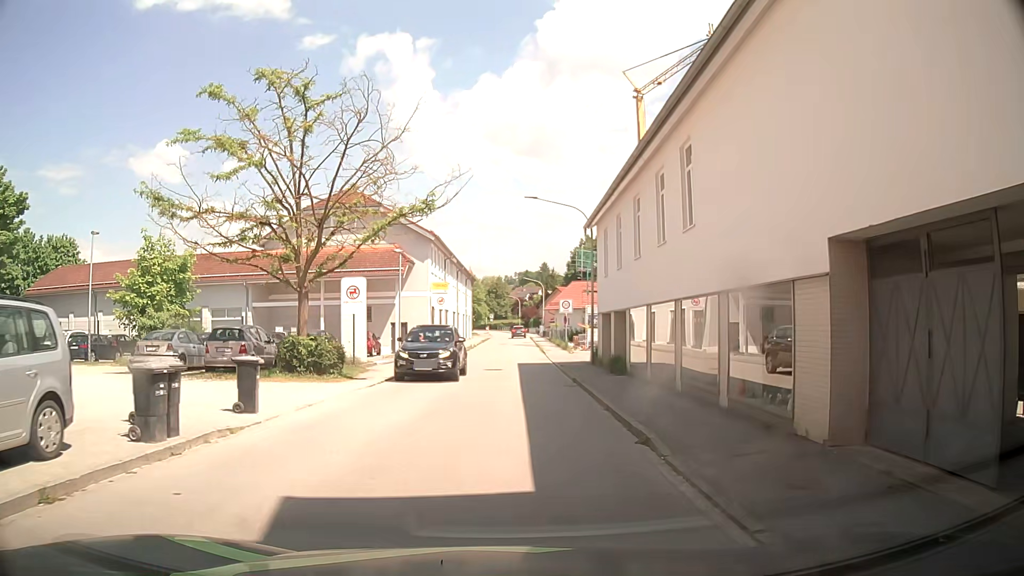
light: Day
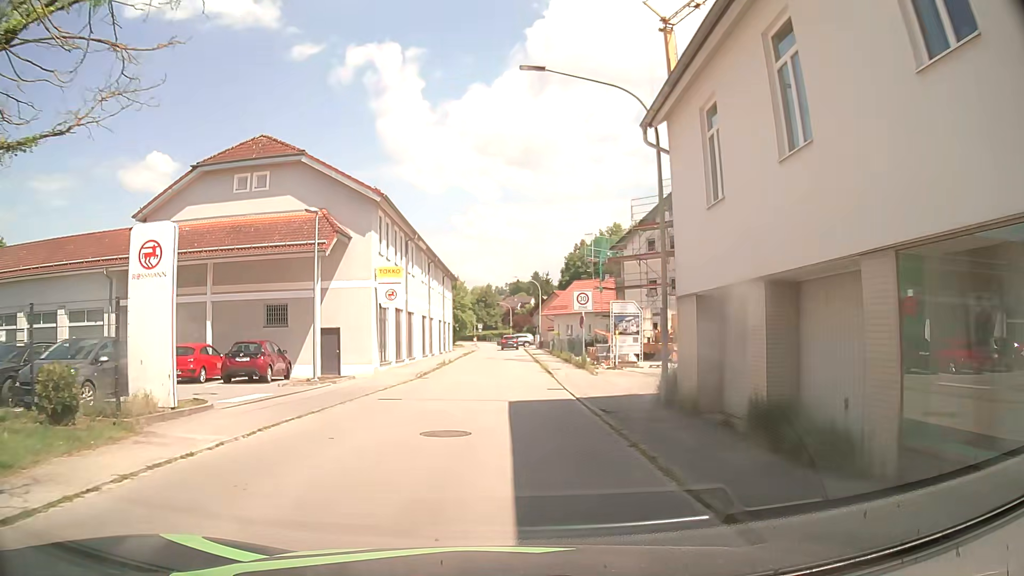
(+0.6, +15.9) m; +1°
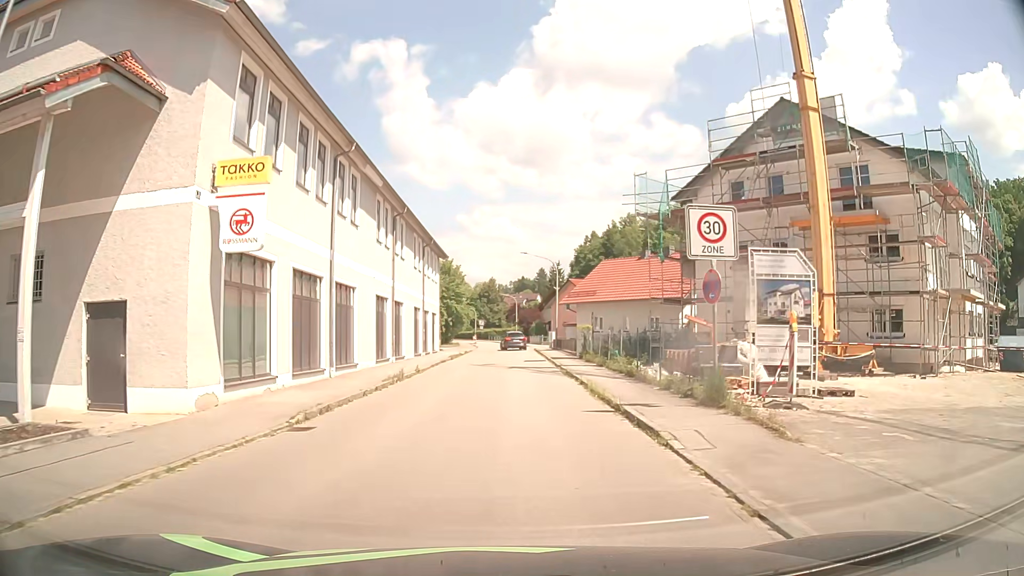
(+0.1, +17.9) m; 0°
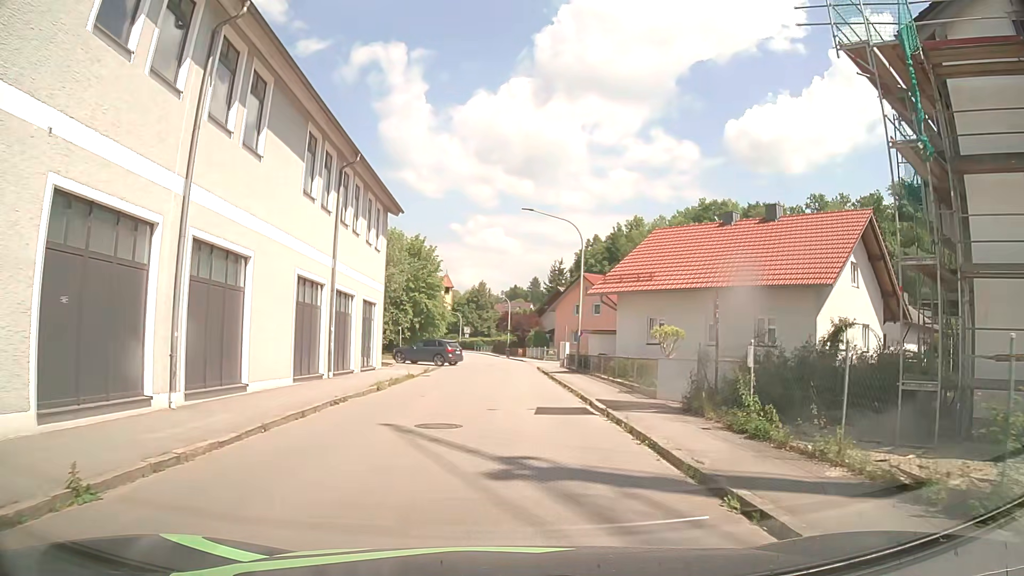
(+0.2, +21.2) m; +1°
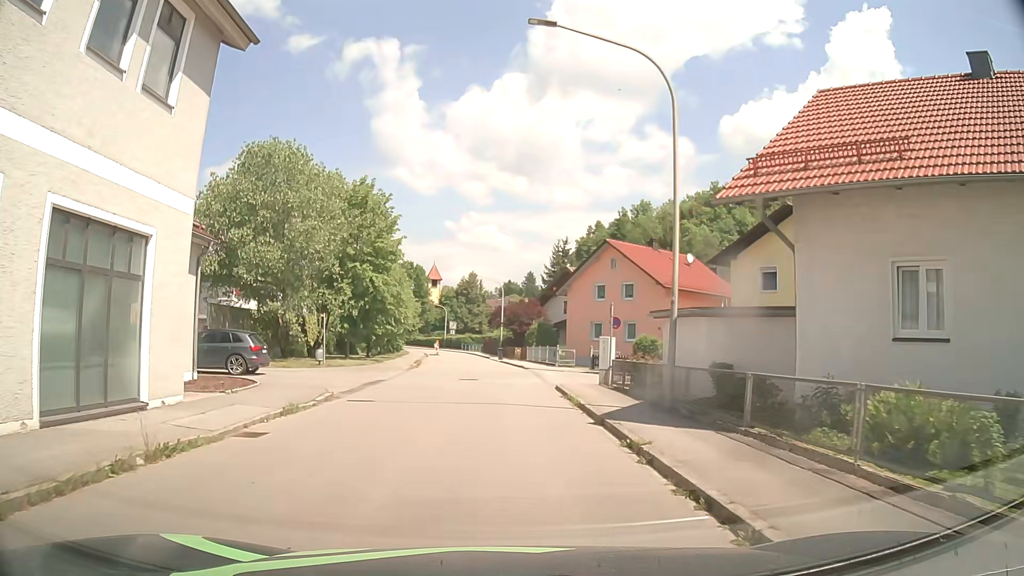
(+0.1, +19.2) m; 0°
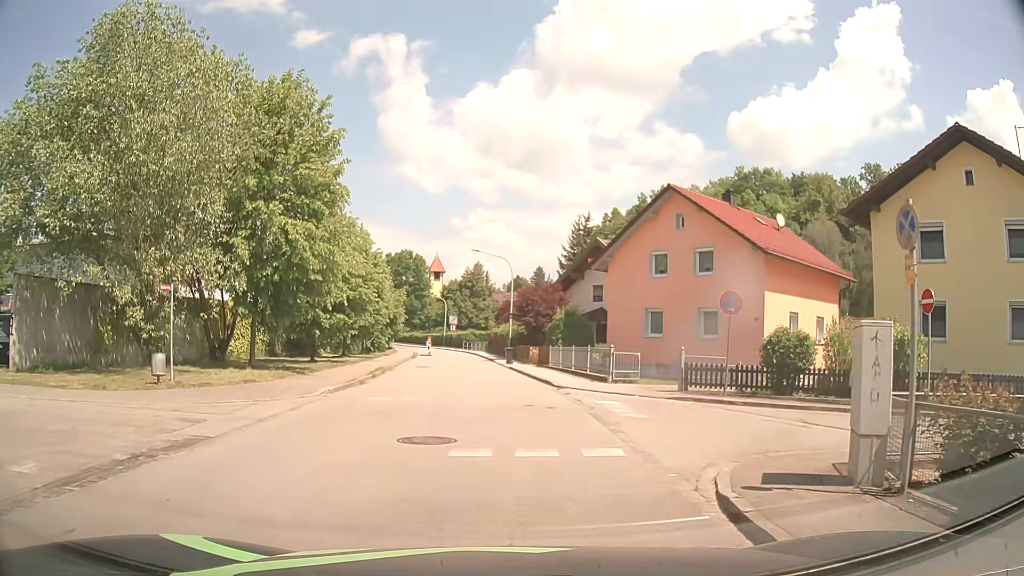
(0.0, +14.9) m; -1°
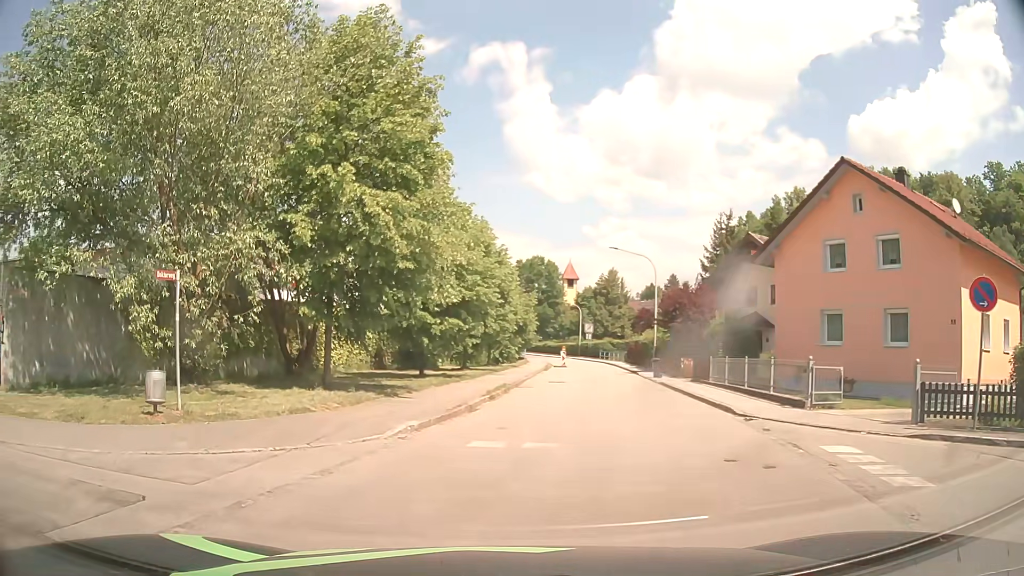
(-0.2, +5.4) m; -10°
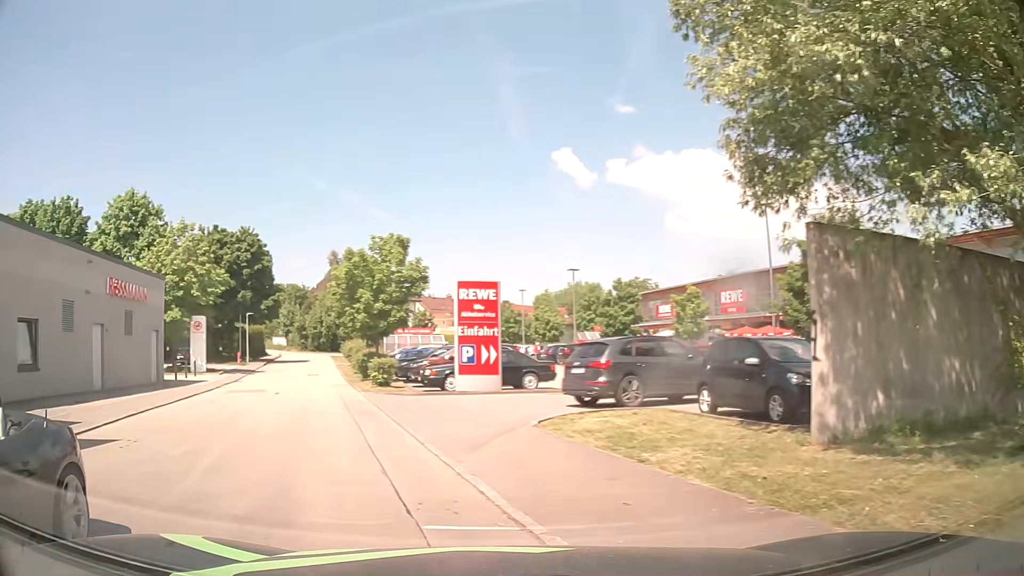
(-4.0, +6.2) m; -68°
